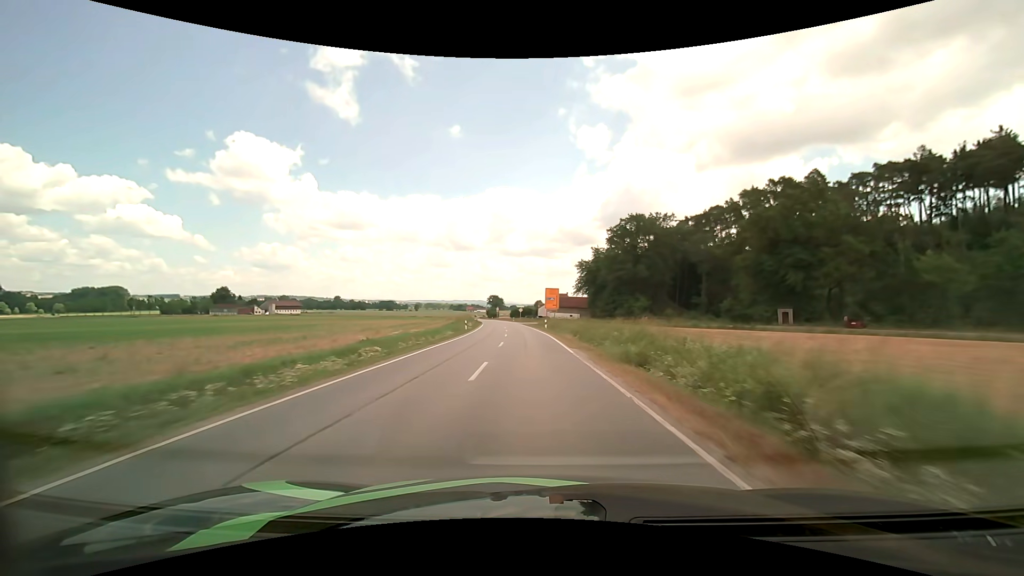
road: secondary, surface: asphalt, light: Day
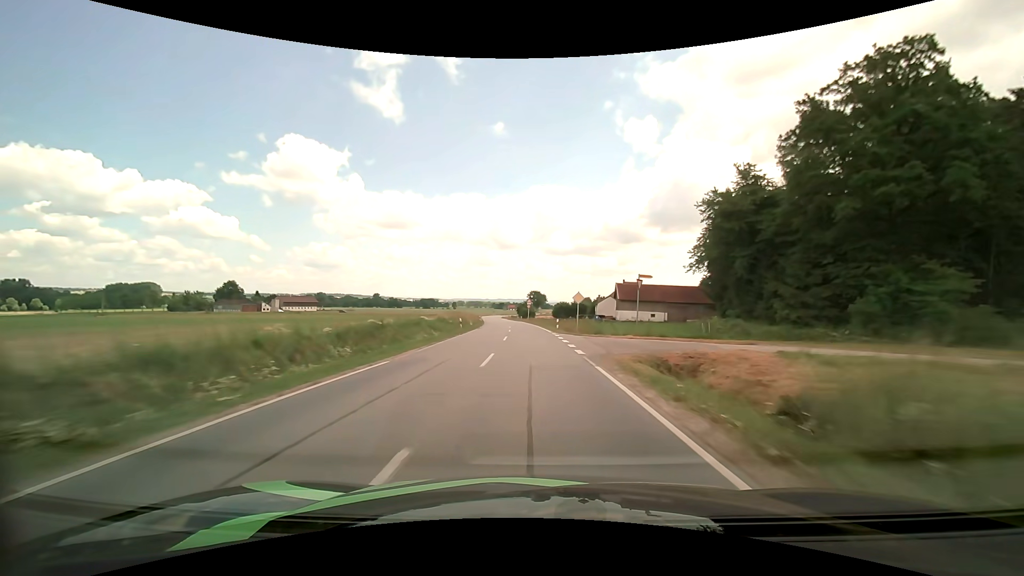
(-3.0, +65.1) m; -5°
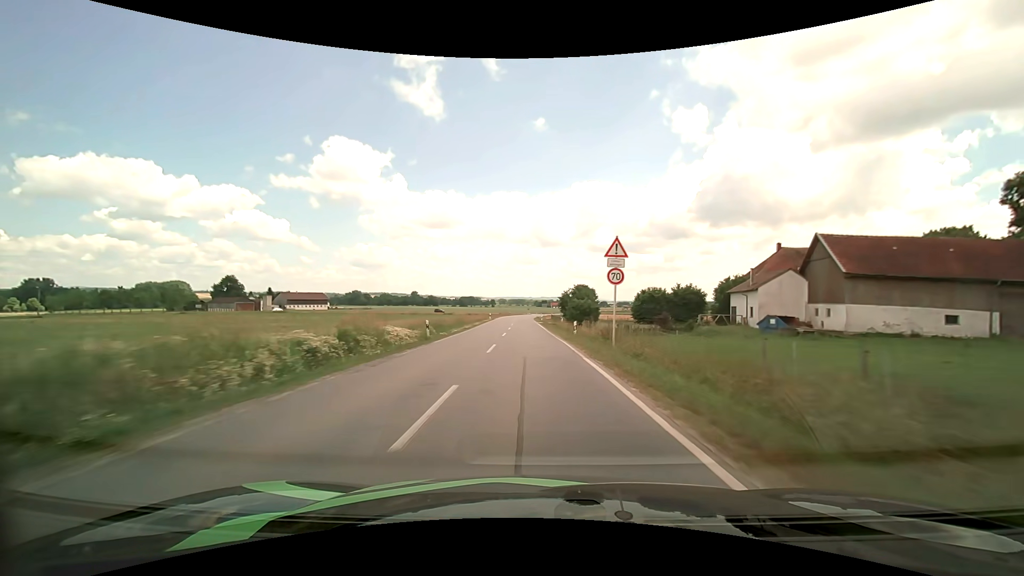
(-2.6, +65.0) m; -5°
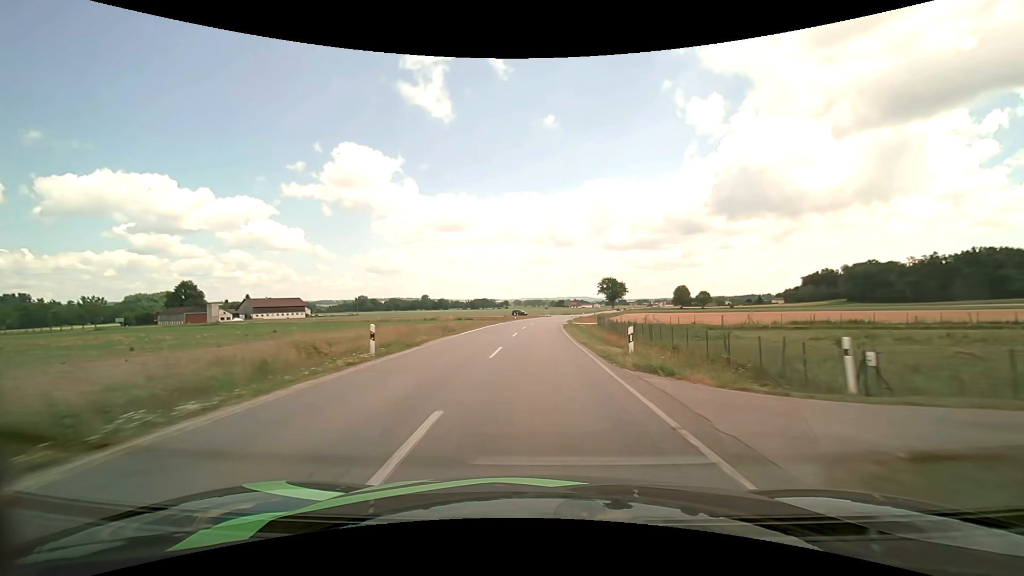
(-1.6, +58.9) m; -2°
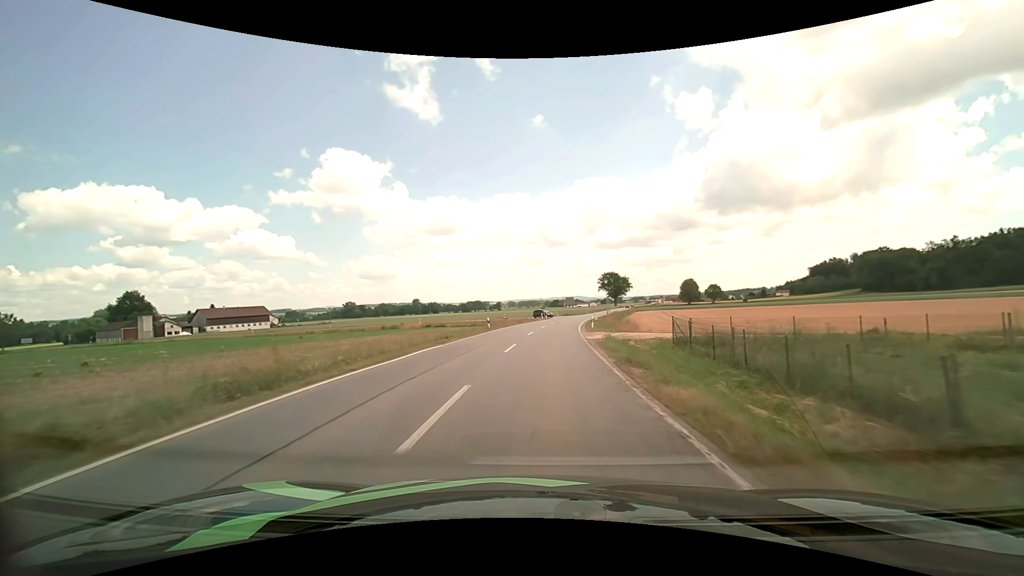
(+0.2, +31.3) m; +1°
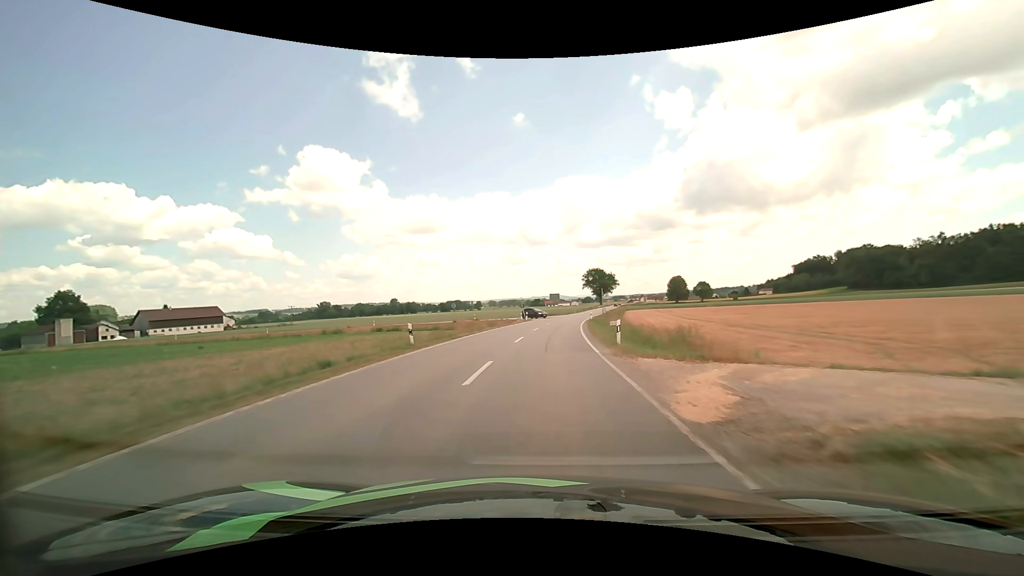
(+0.3, +18.9) m; +2°
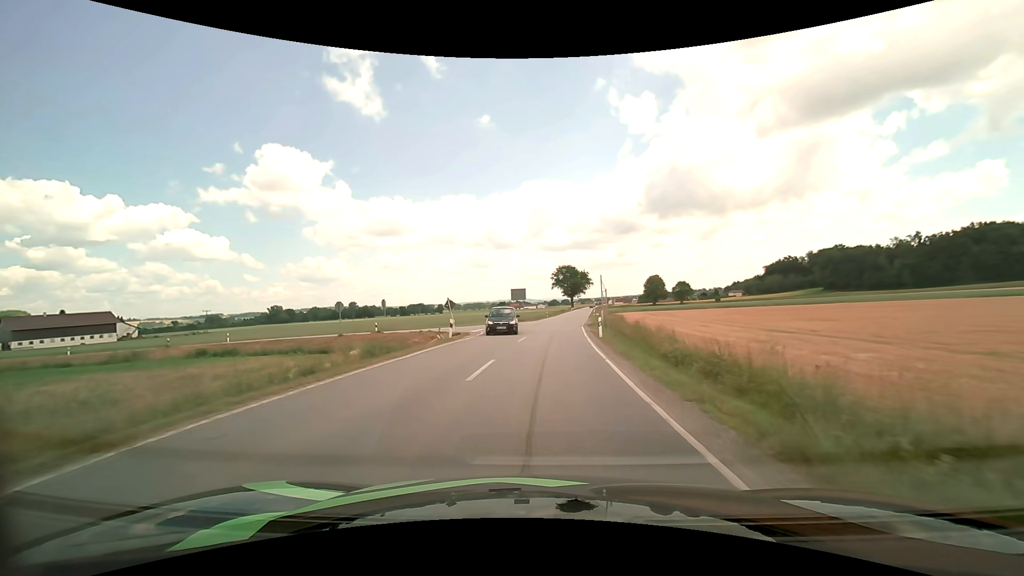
(+1.2, +32.9) m; +4°
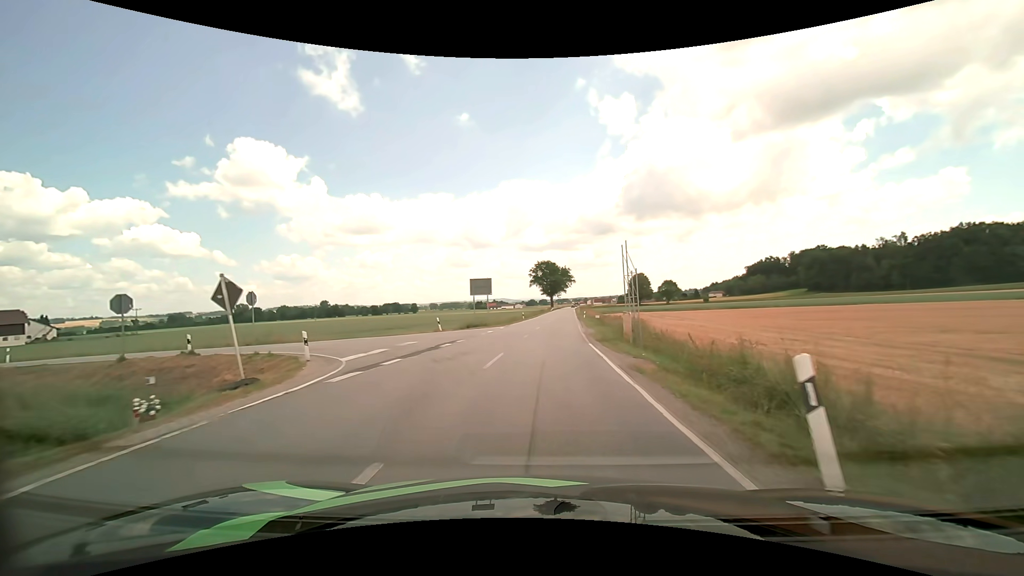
(+0.6, +20.3) m; +3°
(0, +10) (-1, +20) (-7, +27) (-17, +29) (-27, +30) (-37, +31) (-46, +32) (-56, +34) (-66, +35) (-76, +37) m
